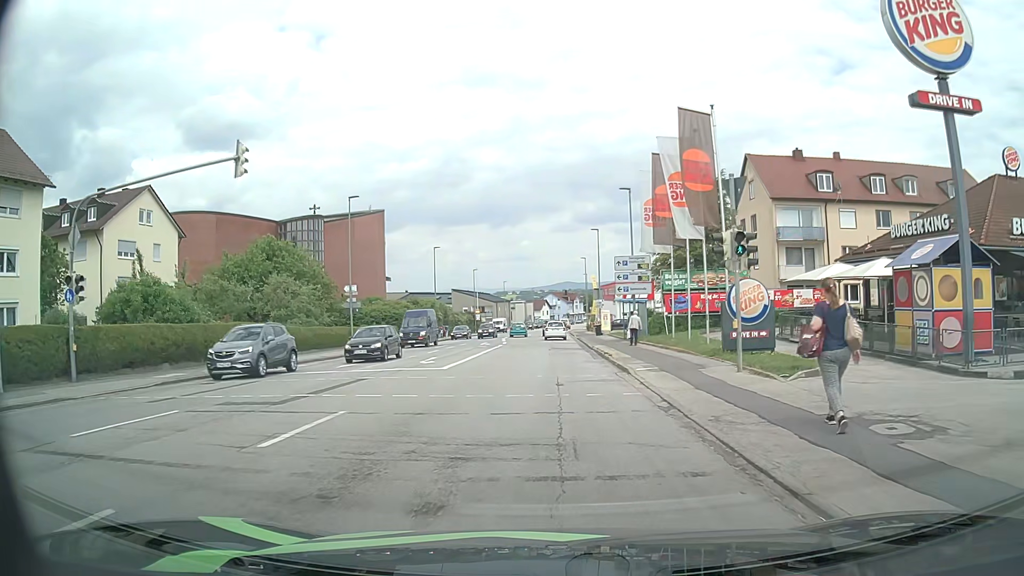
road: tertiary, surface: asphalt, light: Day
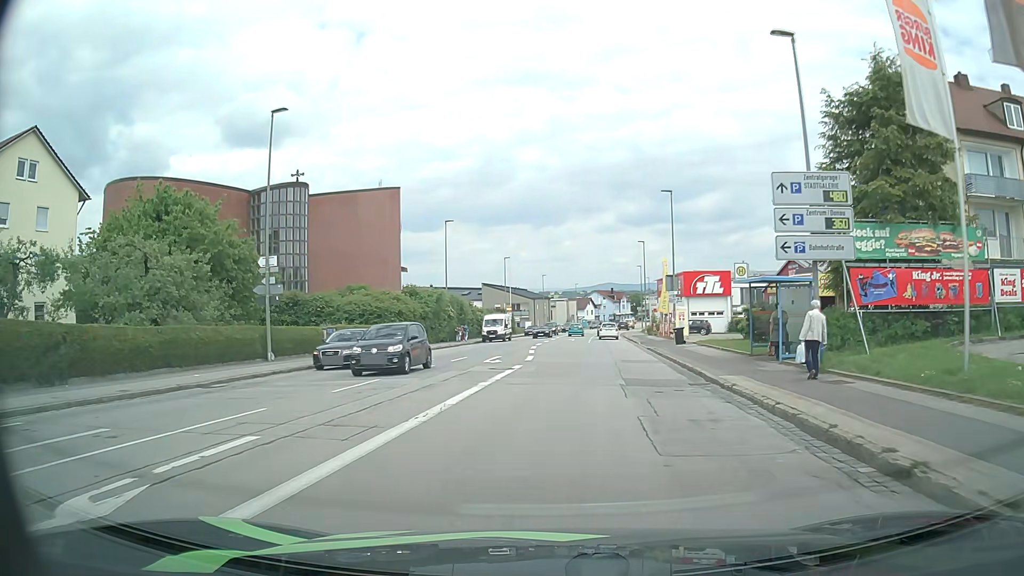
(-0.9, +20.2) m; -4°
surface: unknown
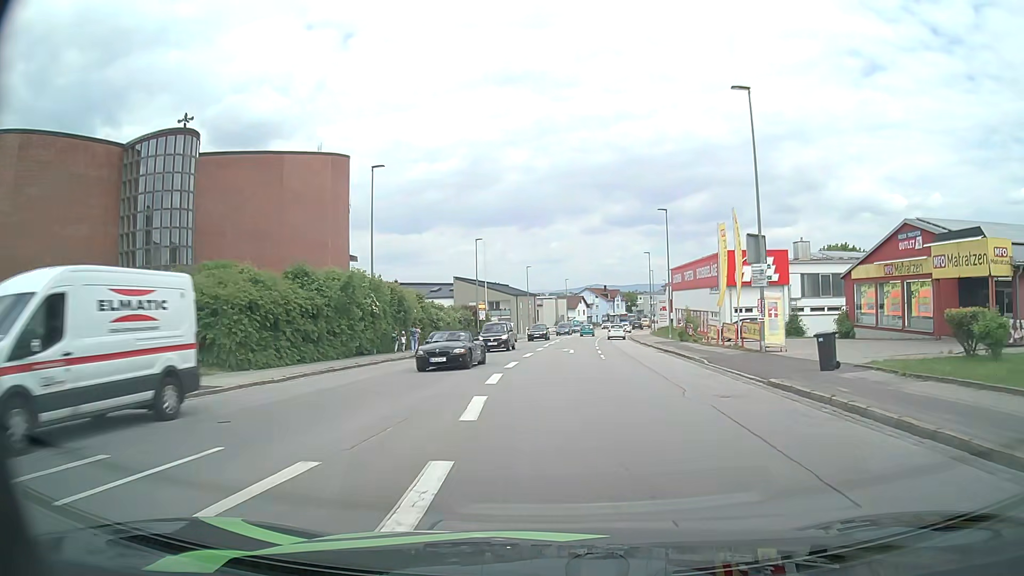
(+0.1, +21.5) m; +1°
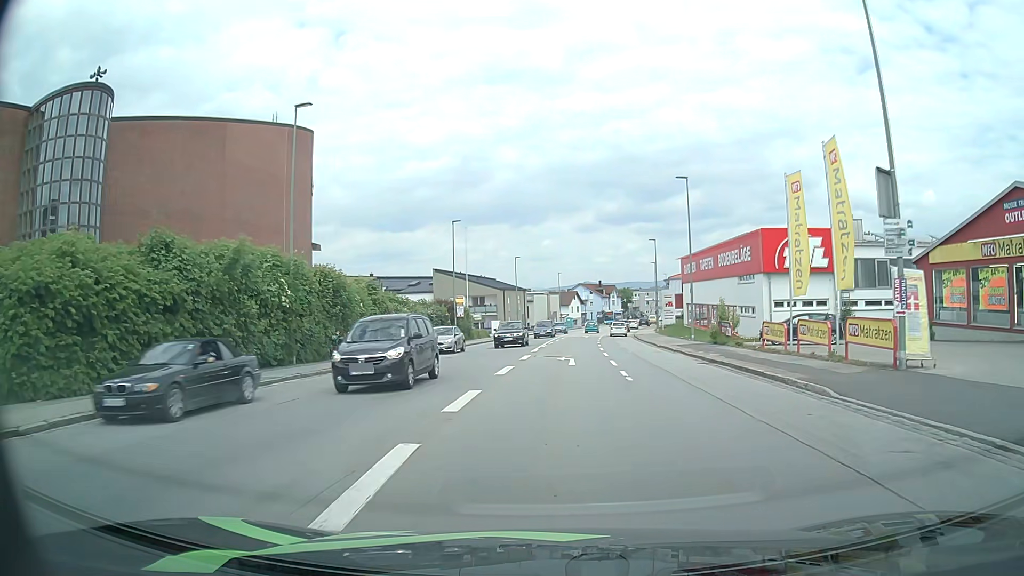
(+0.1, +11.1) m; +1°
